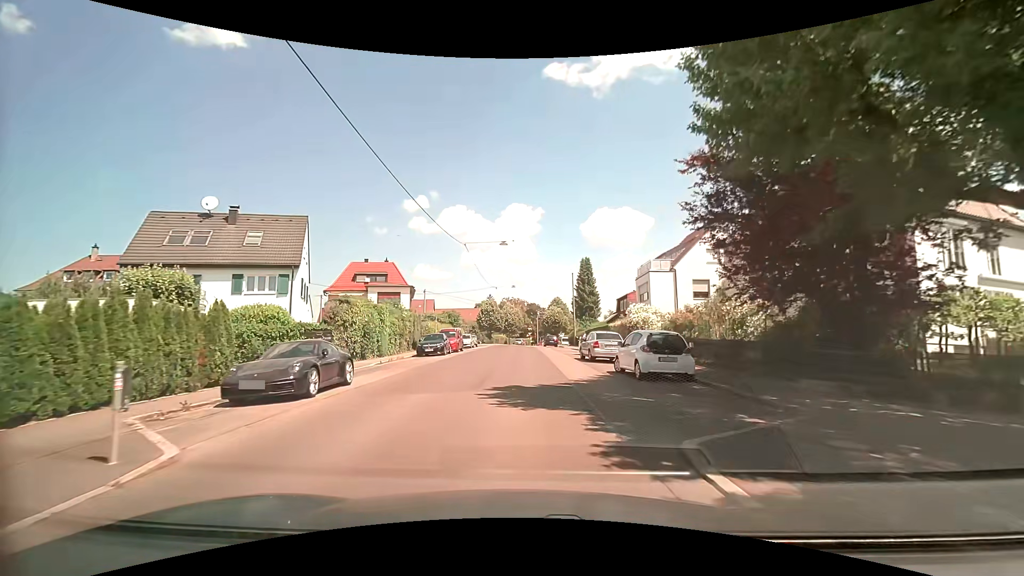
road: residential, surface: asphalt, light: Day
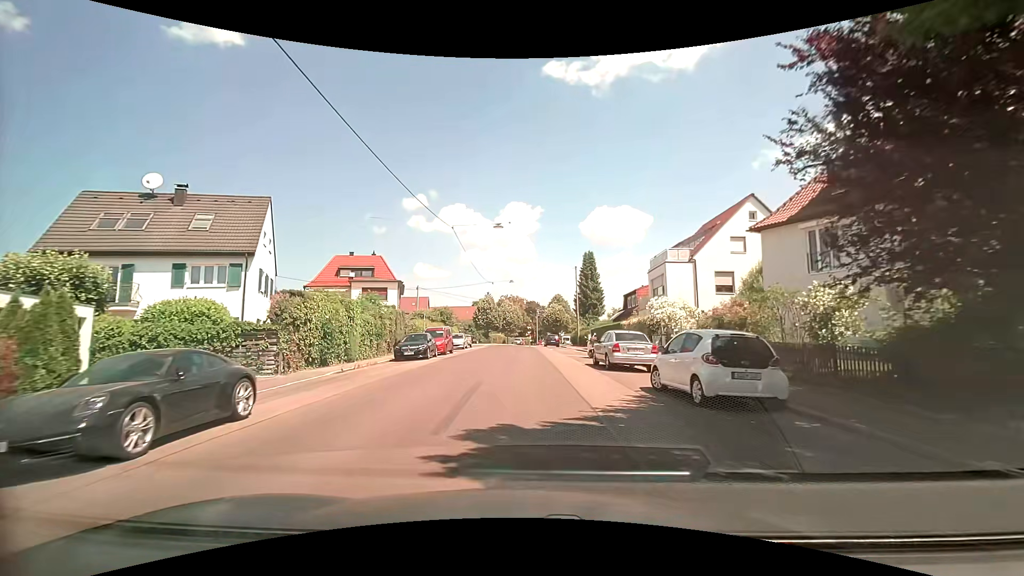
(0.0, +5.1) m; 0°
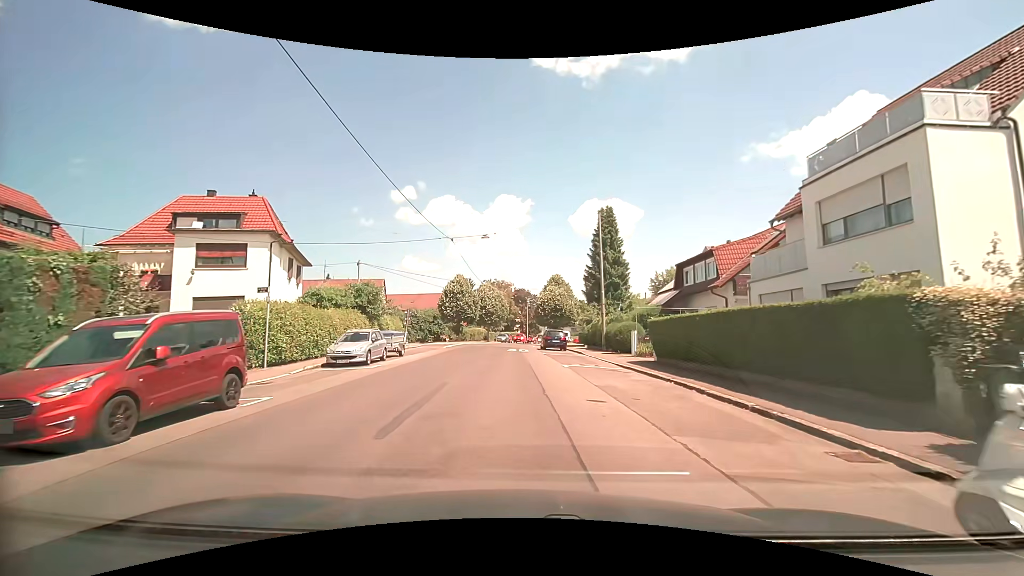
(+0.3, +24.7) m; +1°
(0, +10) (0, +20) (-1, +30) (-1, +40) (-2, +50) (-10, +55) (-20, +54) (-29, +51) (-38, +47) (-48, +44) m
